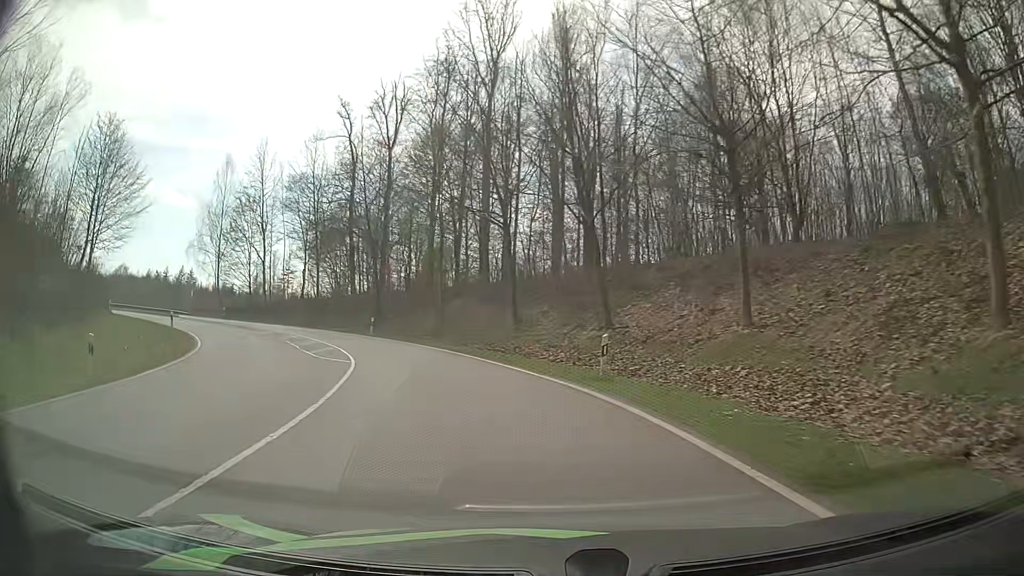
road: primary_link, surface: asphalt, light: Day
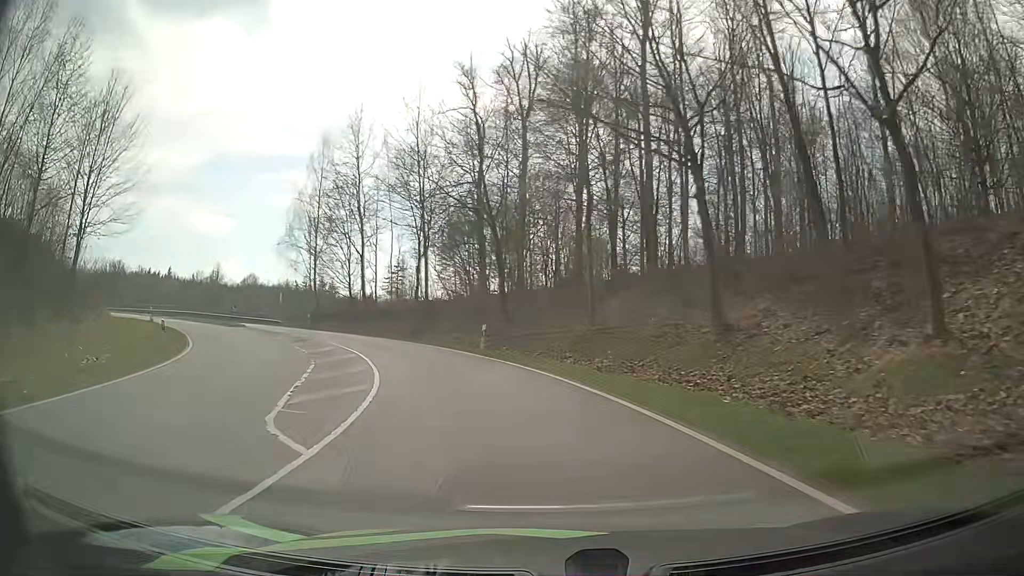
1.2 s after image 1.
(-1.3, +13.9) m; -12°
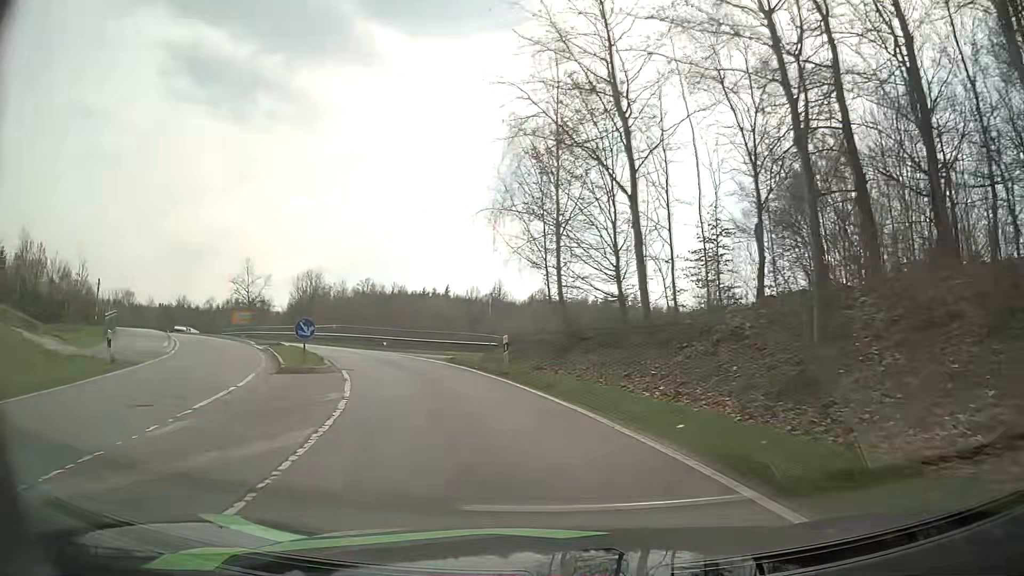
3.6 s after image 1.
(-6.0, +27.4) m; -27°
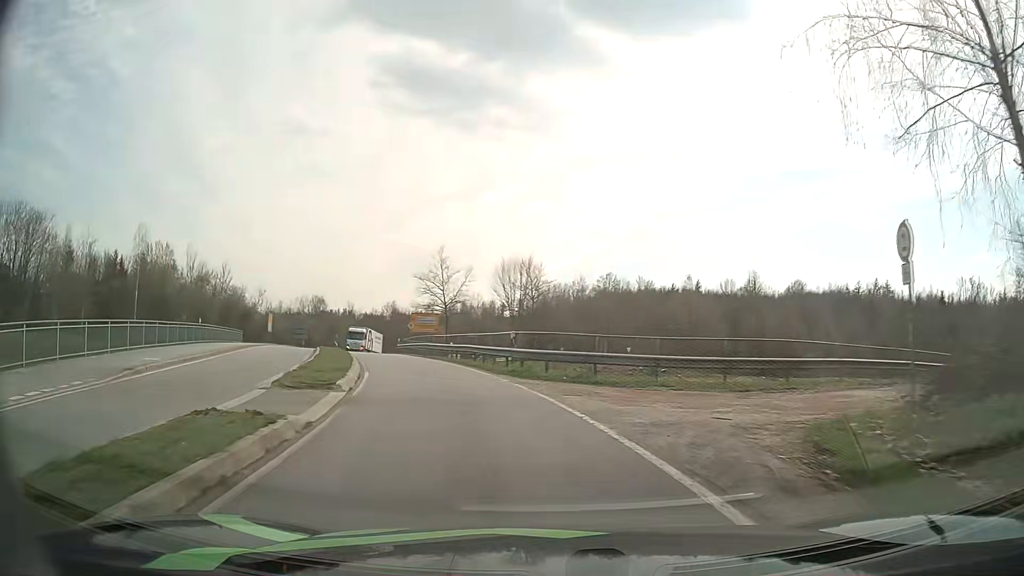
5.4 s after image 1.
(-3.6, +21.1) m; -20°
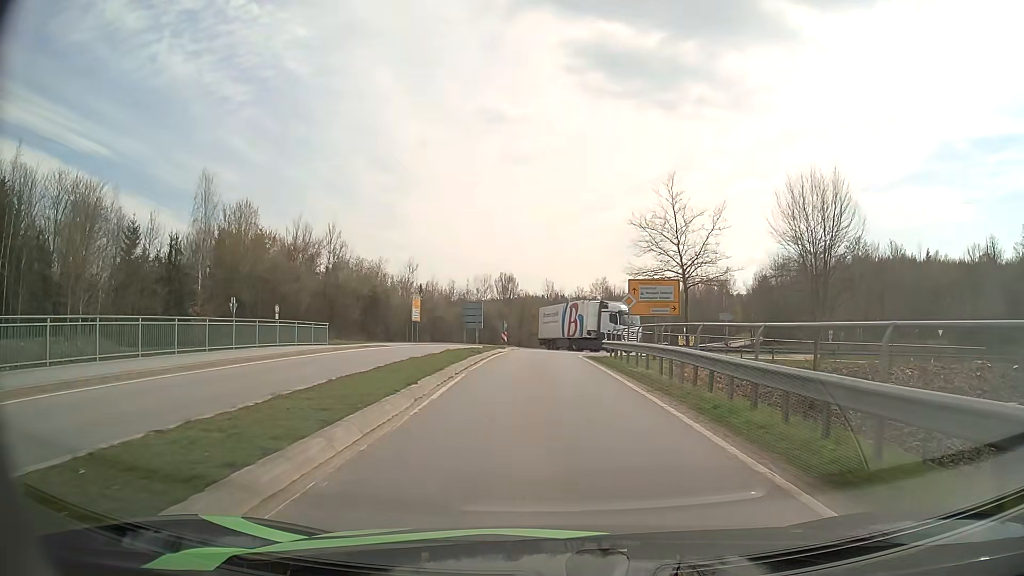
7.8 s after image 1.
(-5.5, +27.2) m; -19°
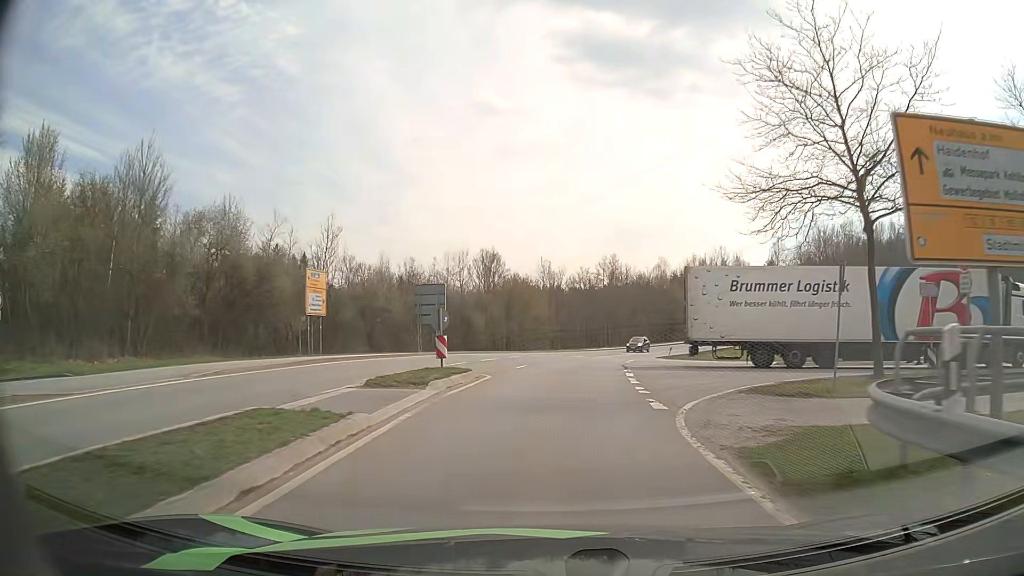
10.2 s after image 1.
(-0.2, +26.2) m; 0°
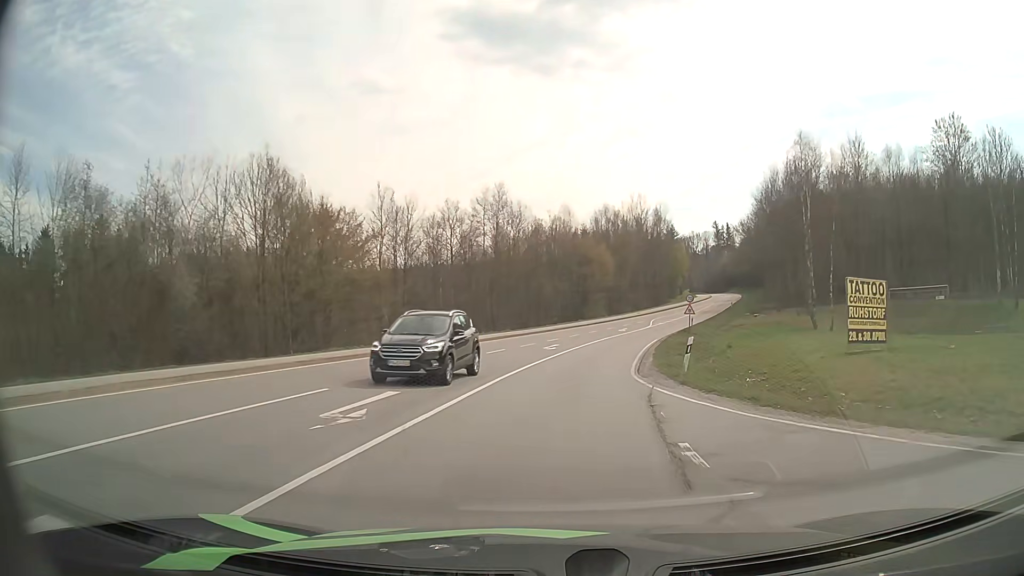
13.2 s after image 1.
(+3.0, +38.5) m; +9°
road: secondary
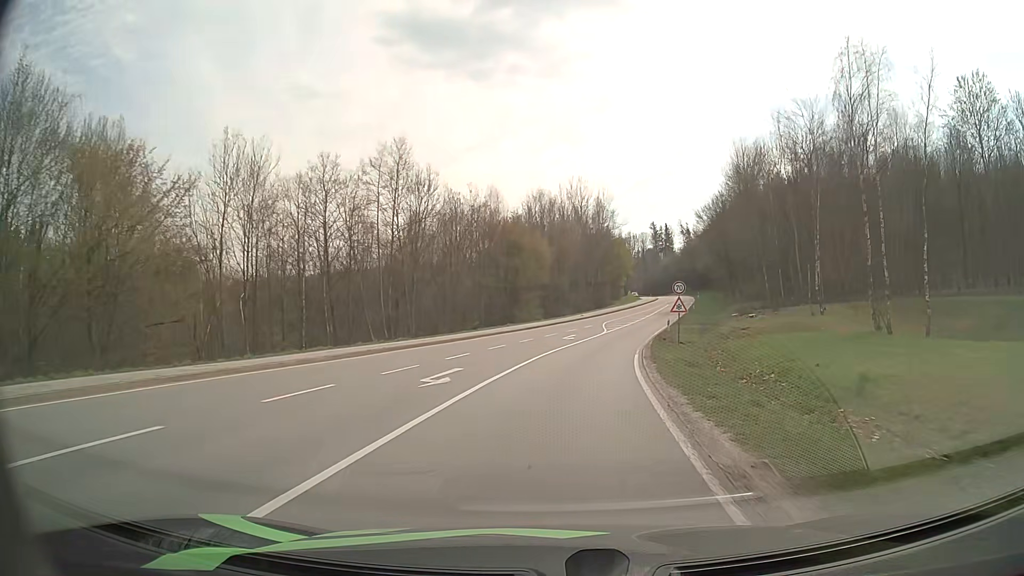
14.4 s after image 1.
(+0.8, +17.7) m; +5°
(0, +10) (+1, +20) (+3, +30) (+4, +40) (+7, +49) (+9, +59) (+12, +69) (+14, +78) (+17, +88) (+19, +98) m
